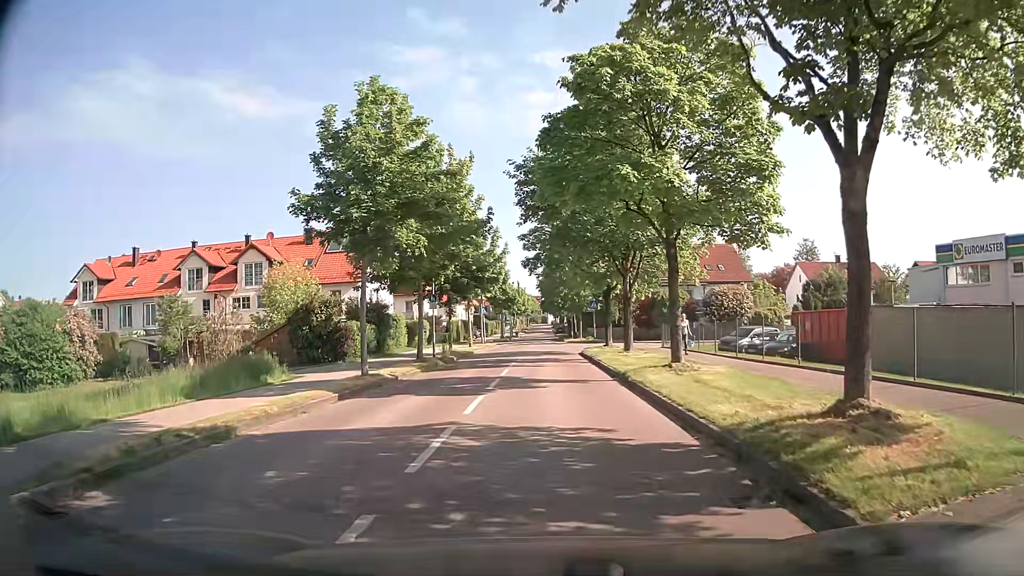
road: residential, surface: asphalt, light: Day
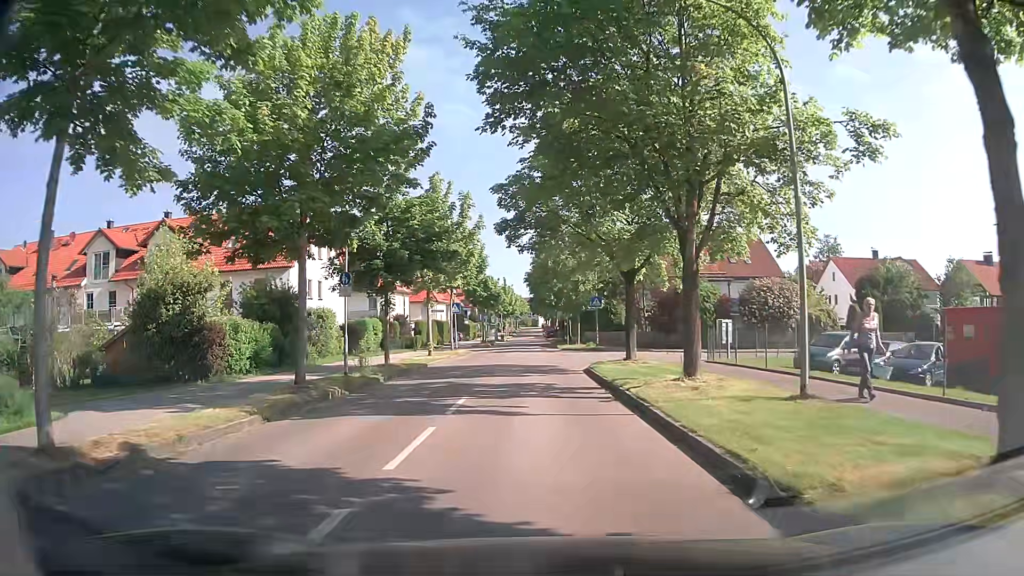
(0.0, +13.6) m; 0°
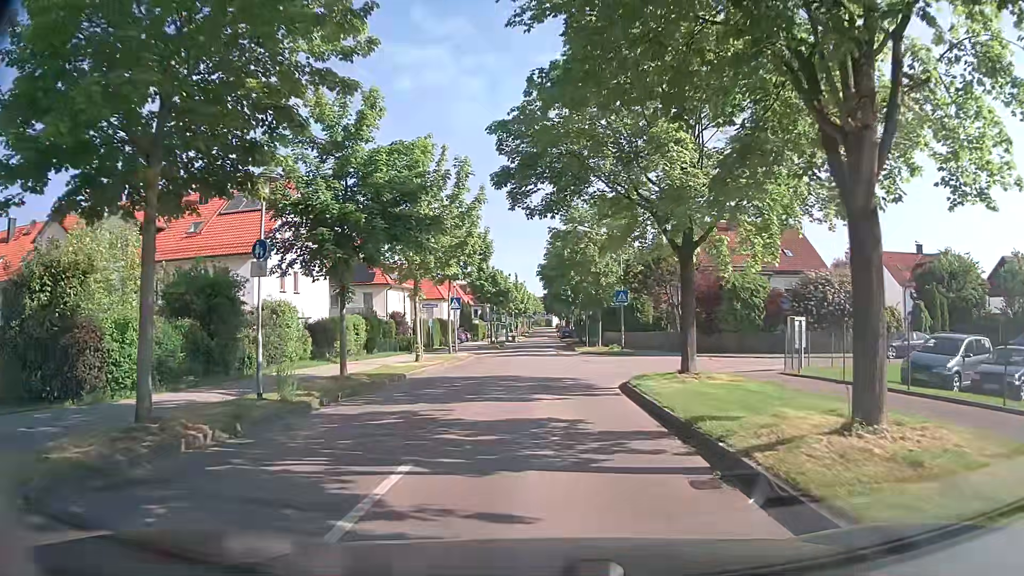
(0.0, +7.4) m; -1°
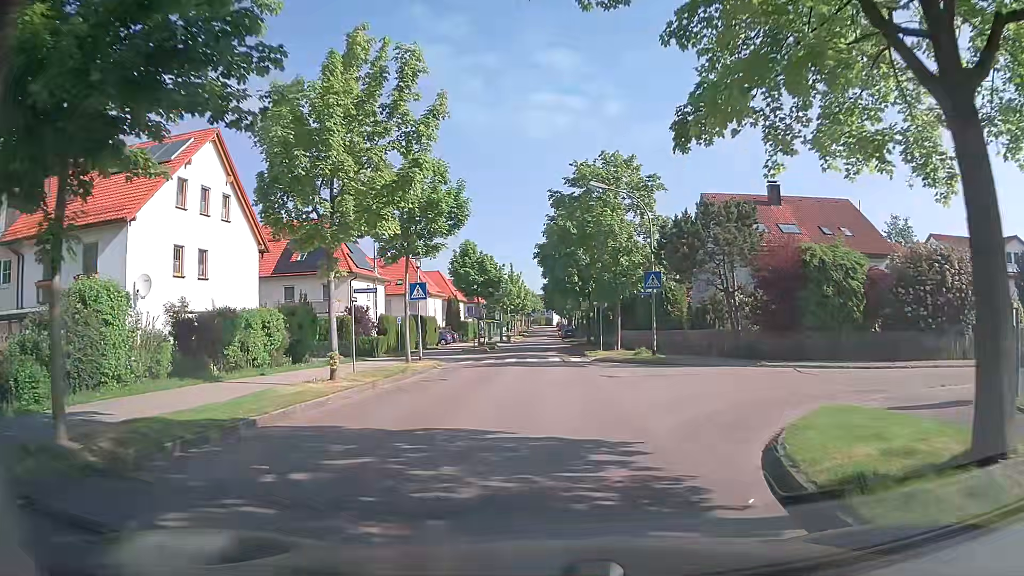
(0.0, +11.8) m; +1°
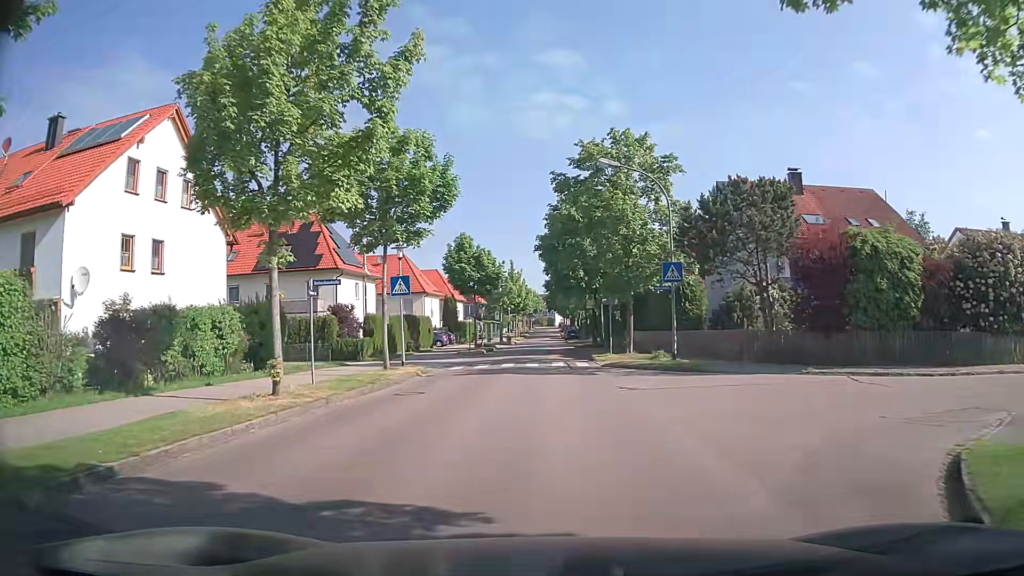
(-0.1, +4.0) m; -2°
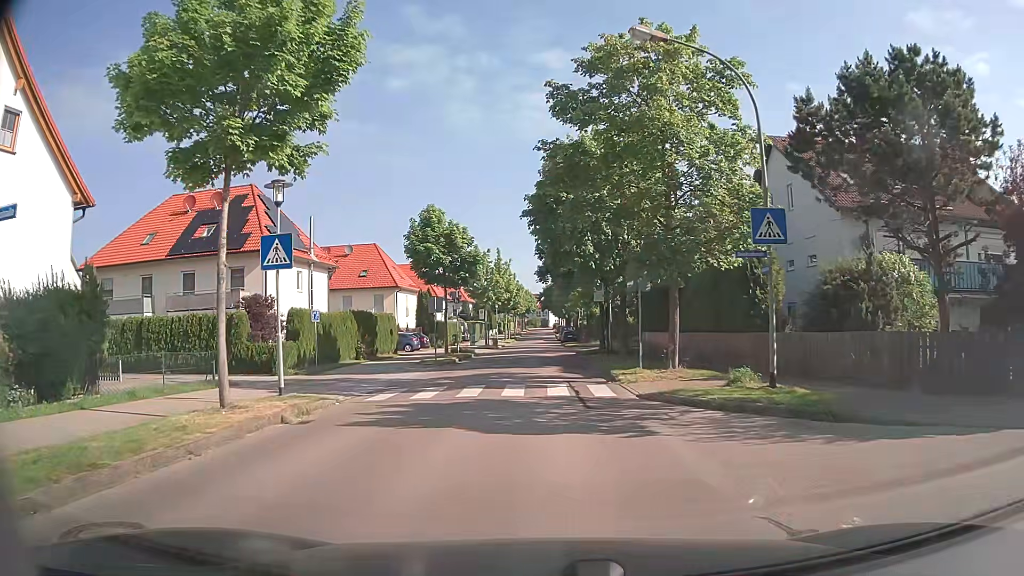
(+0.1, +11.4) m; +1°
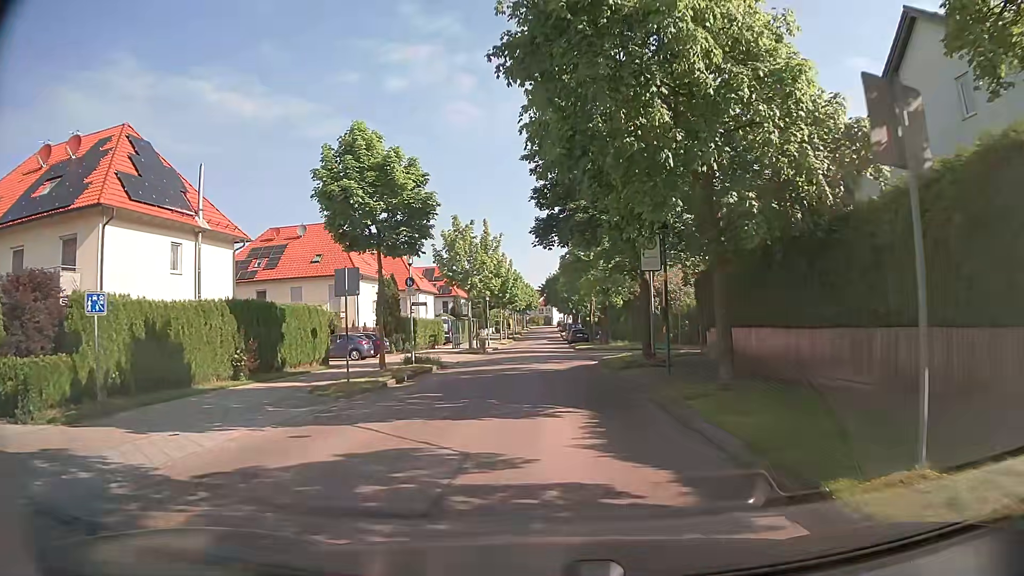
(+0.1, +15.2) m; 0°
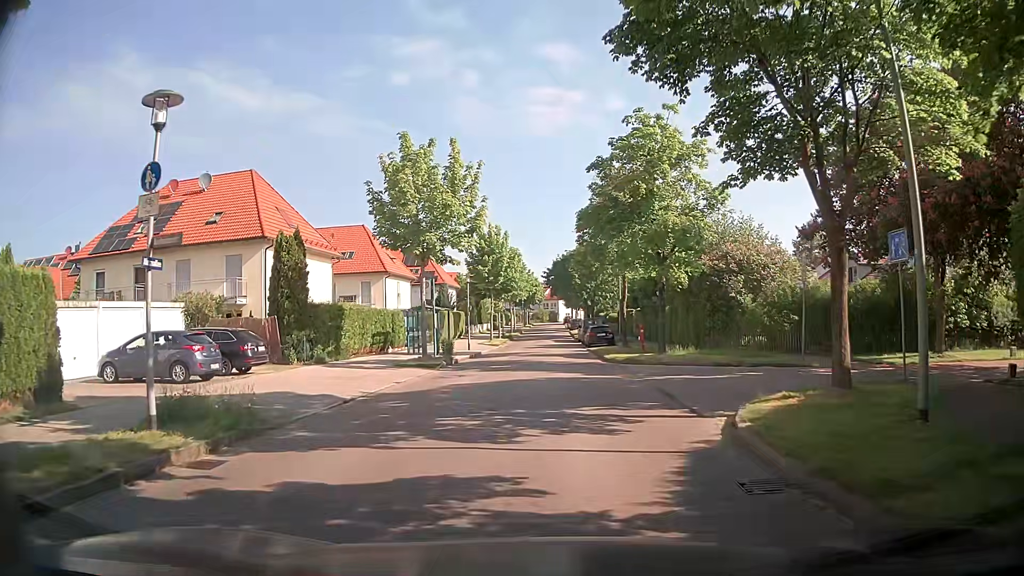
(-0.1, +18.7) m; 0°
(0, +10) (0, +20) (0, +30) (0, +40) (0, +50) (0, +60) (+1, +70) (+1, +80) (+1, +90) (+1, +100) m
